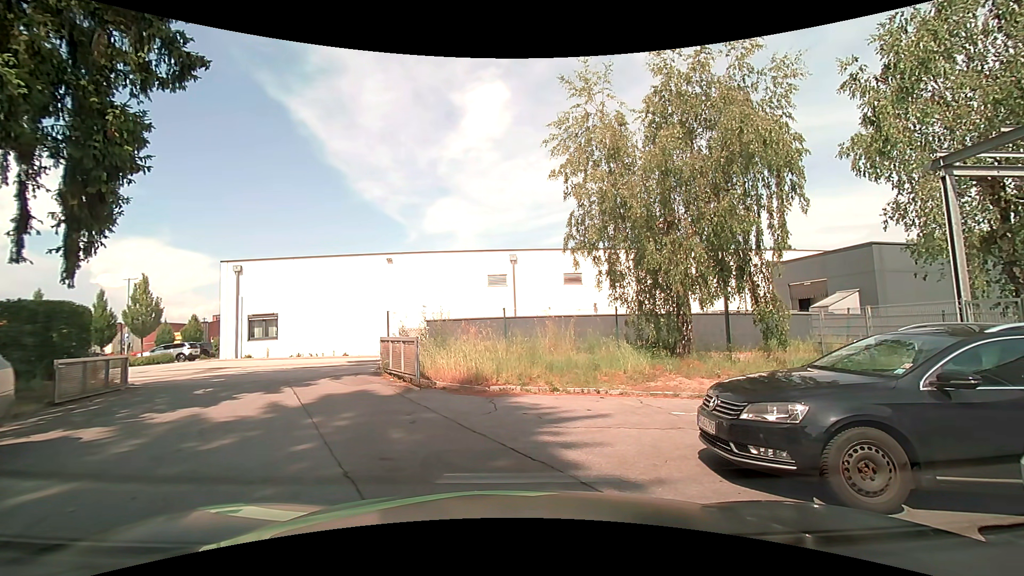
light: Day
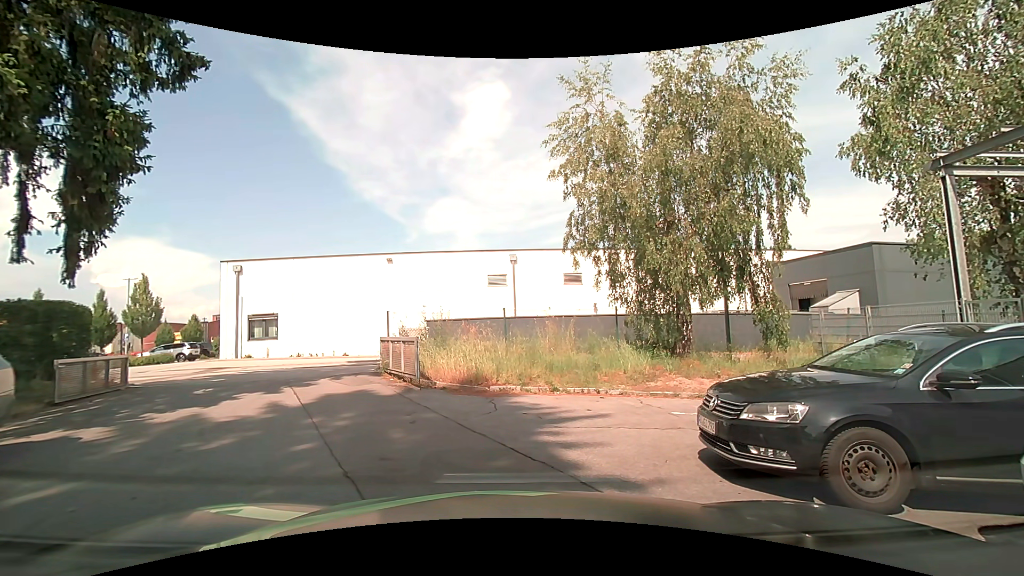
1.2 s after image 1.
(0.0, 0.0) m; 0°
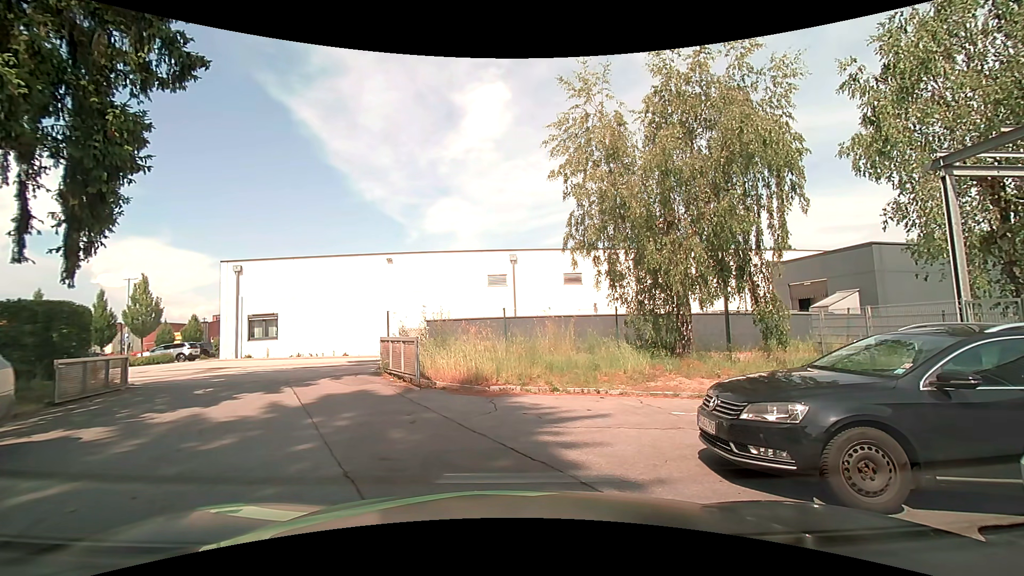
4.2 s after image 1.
(0.0, 0.0) m; 0°
